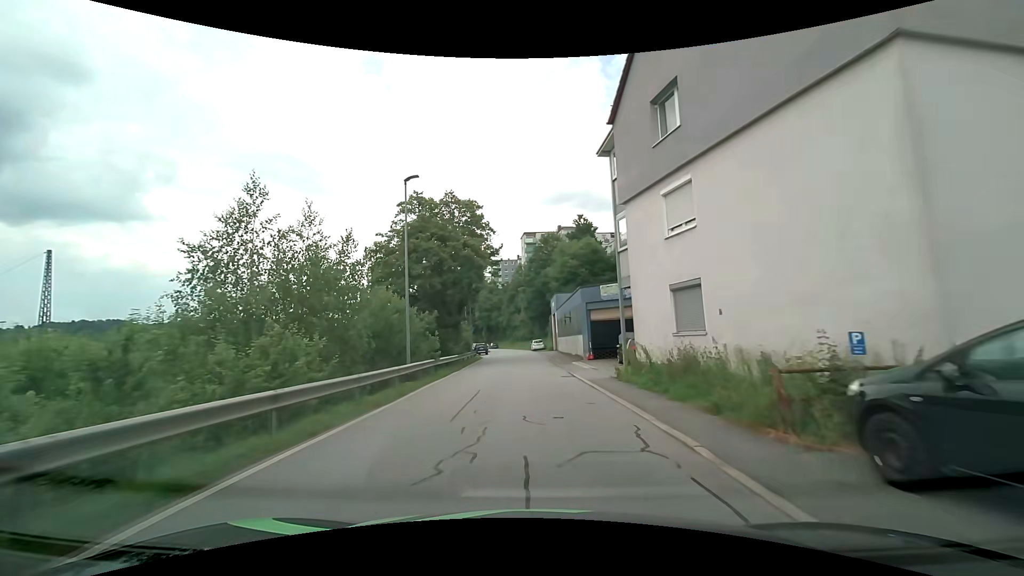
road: residential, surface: asphalt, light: Day
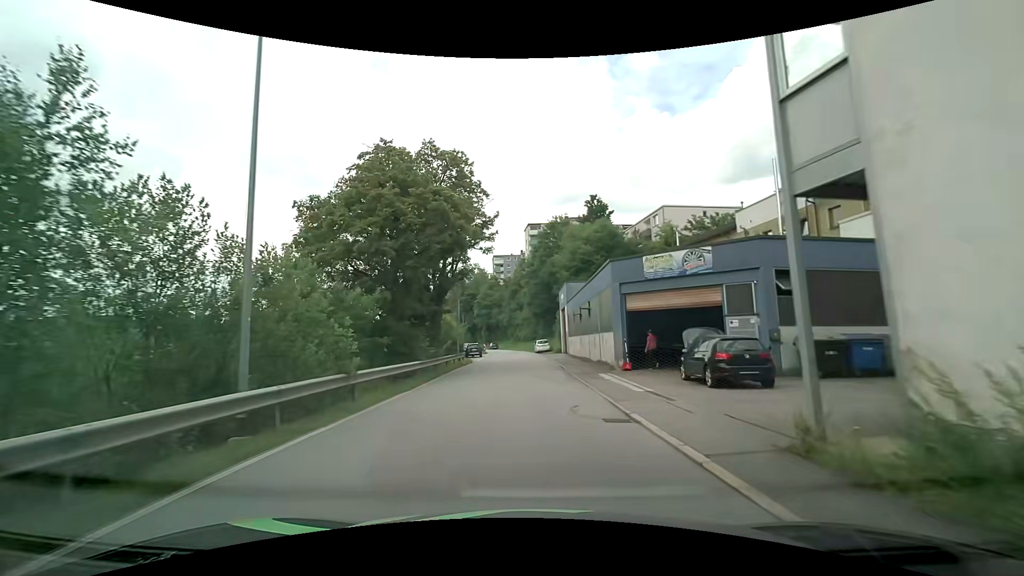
(0.0, +11.5) m; -1°
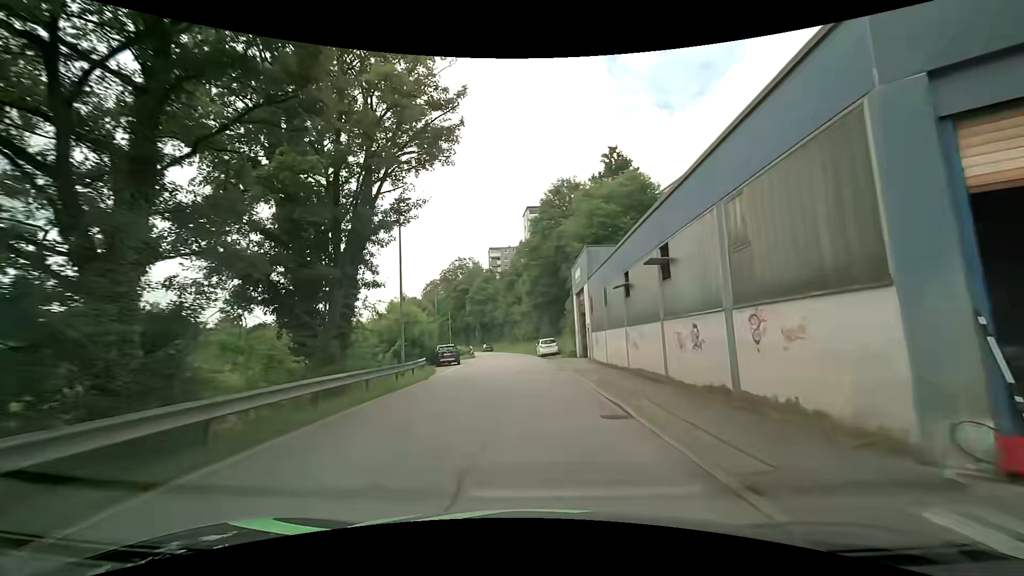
(+0.1, +17.5) m; +1°
